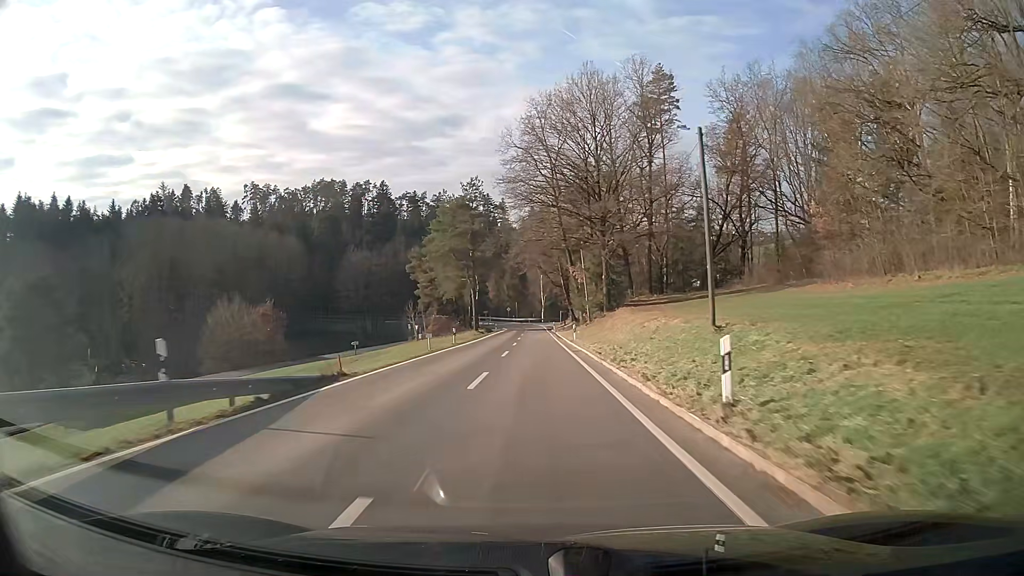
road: tertiary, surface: asphalt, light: Day
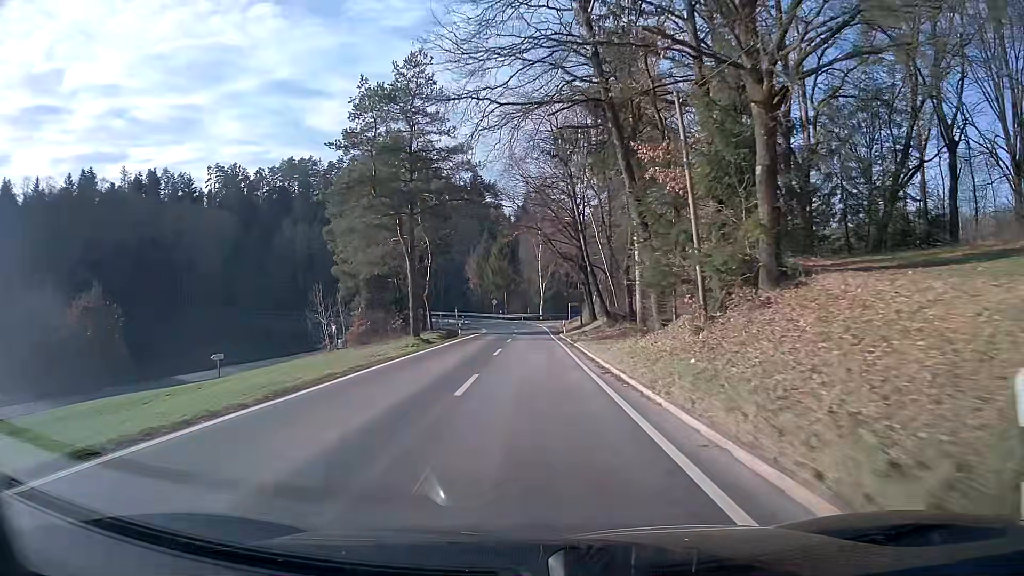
(+0.1, +37.3) m; +1°
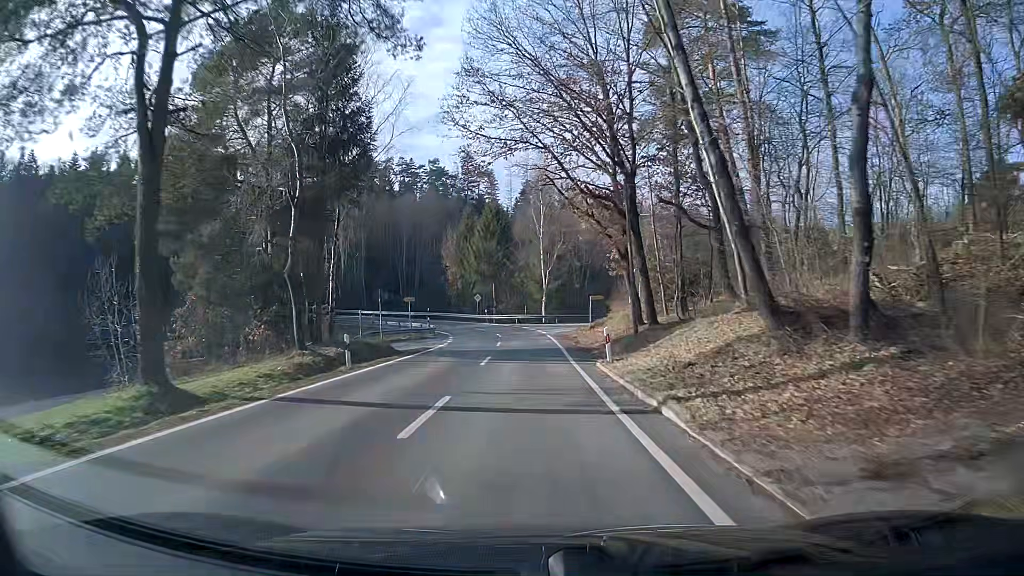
(-0.1, +28.0) m; -1°
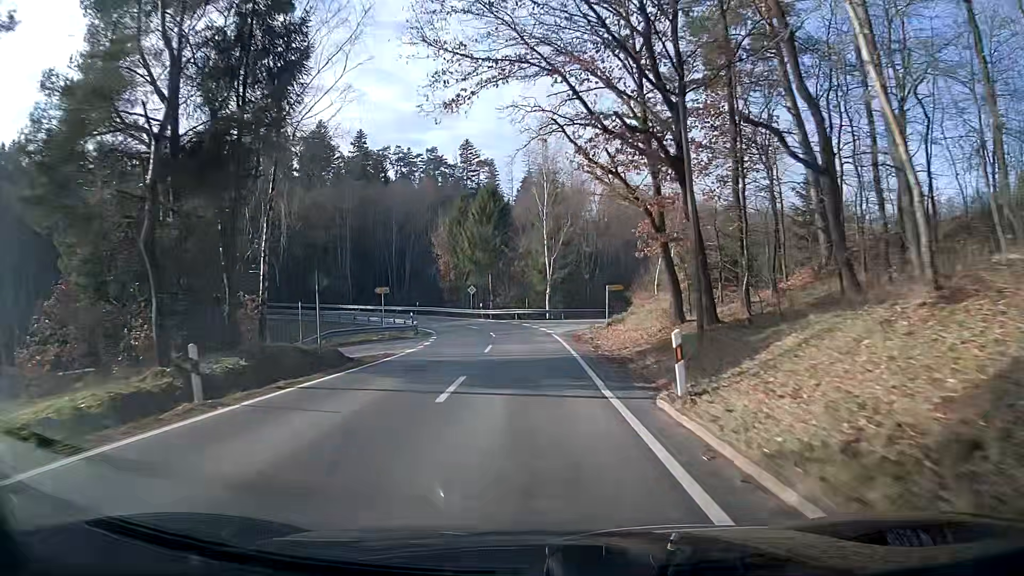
(0.0, +8.9) m; 0°
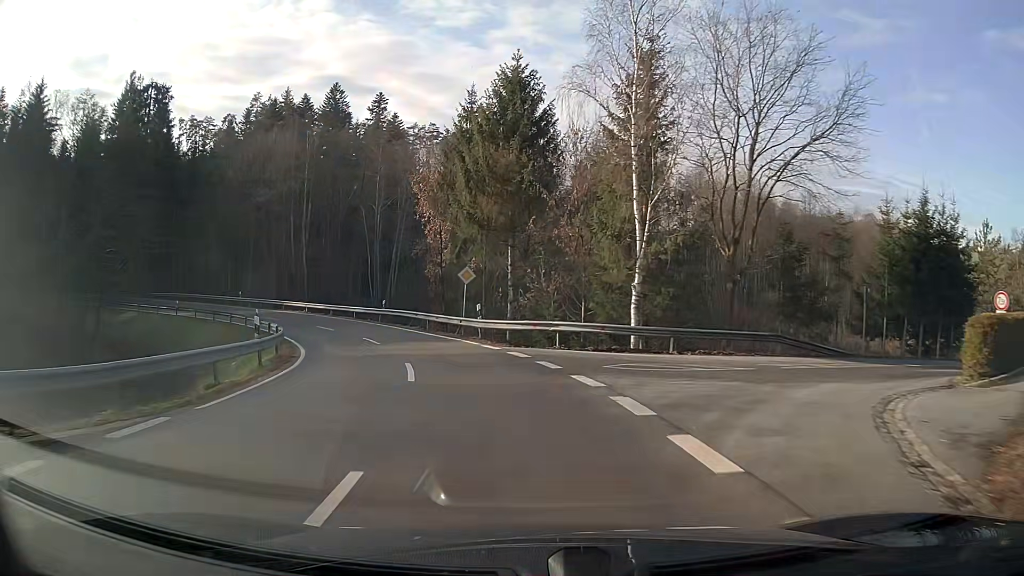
(-0.8, +32.5) m; -7°
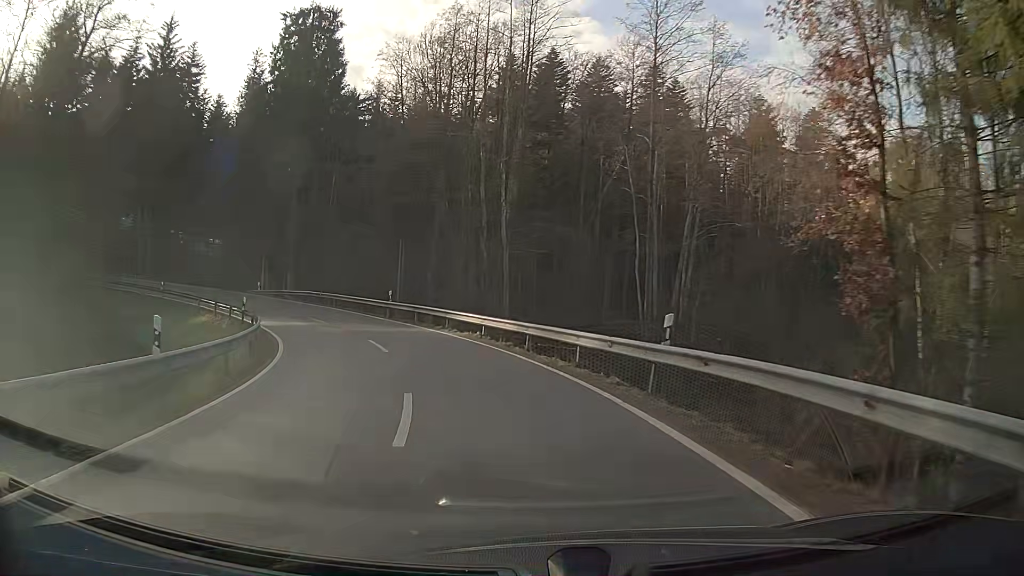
(-6.1, +28.8) m; -24°
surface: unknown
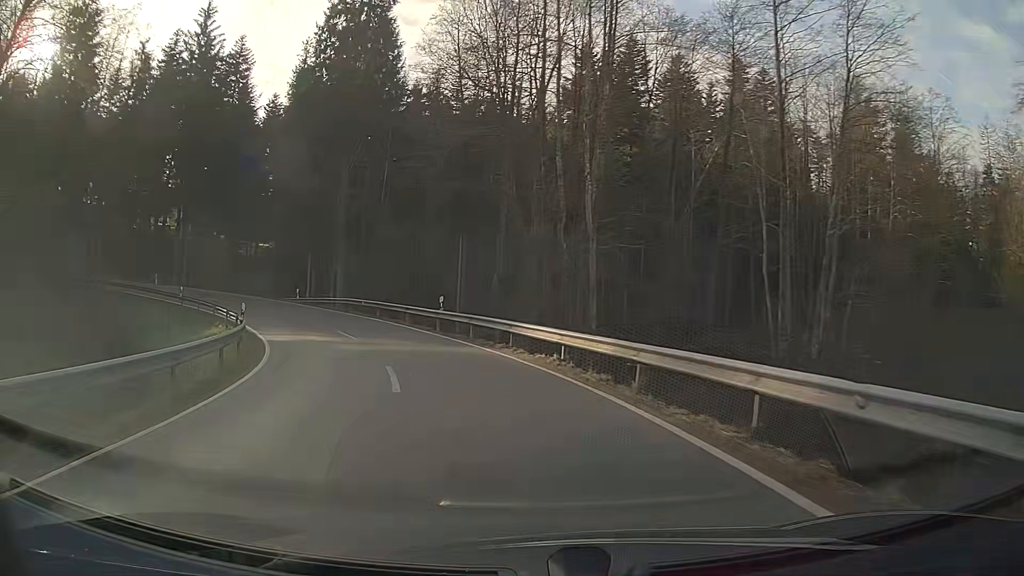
(-0.5, +7.7) m; -7°
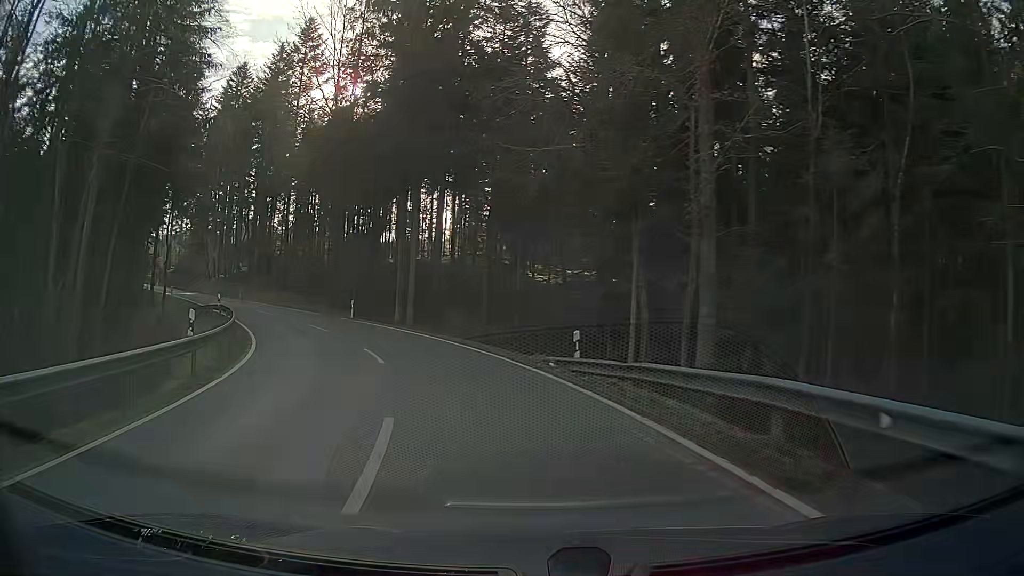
(-8.0, +29.9) m; -30°
